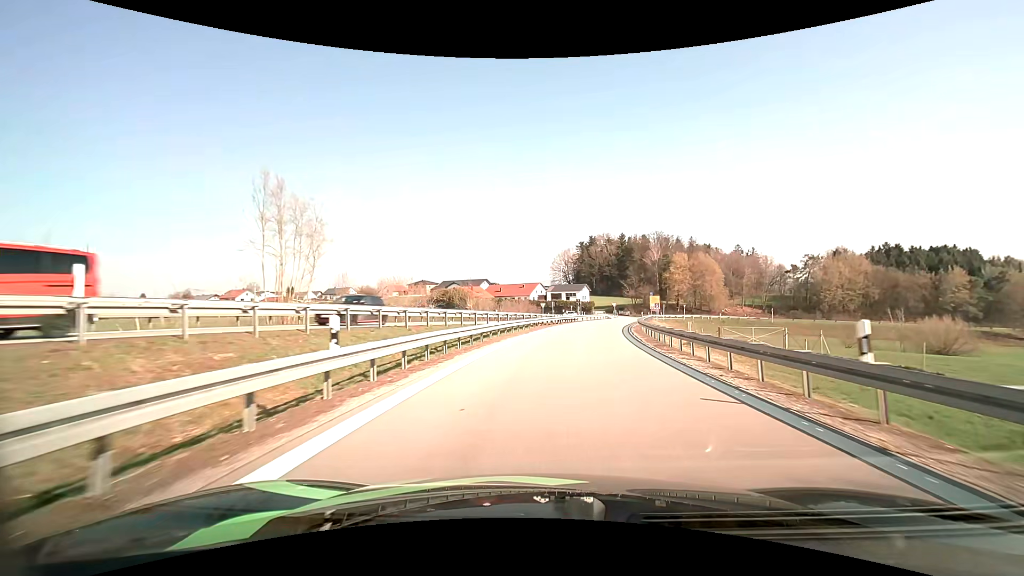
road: motorway_link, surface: asphalt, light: Day
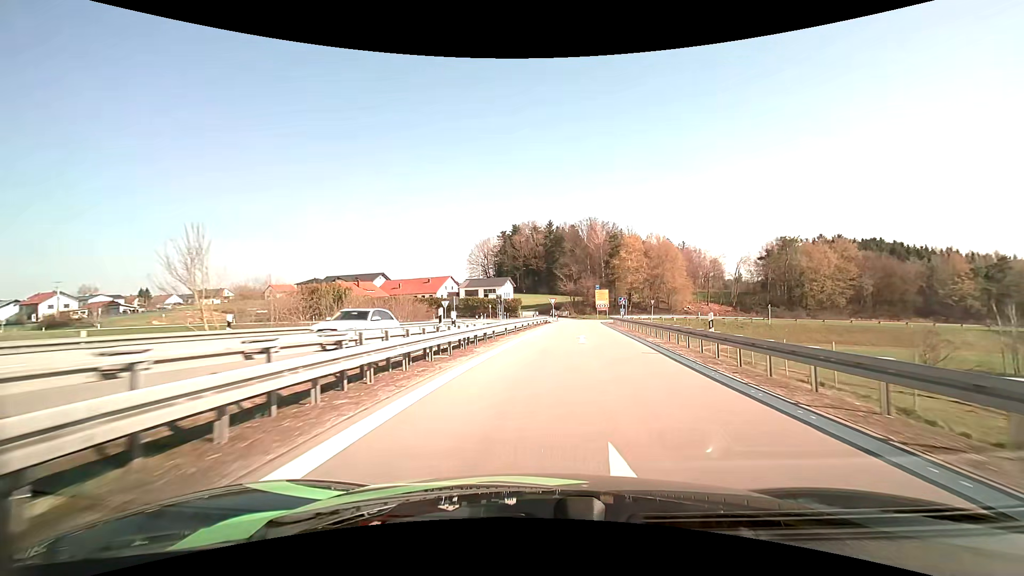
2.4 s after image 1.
(+3.1, +38.1) m; +9°
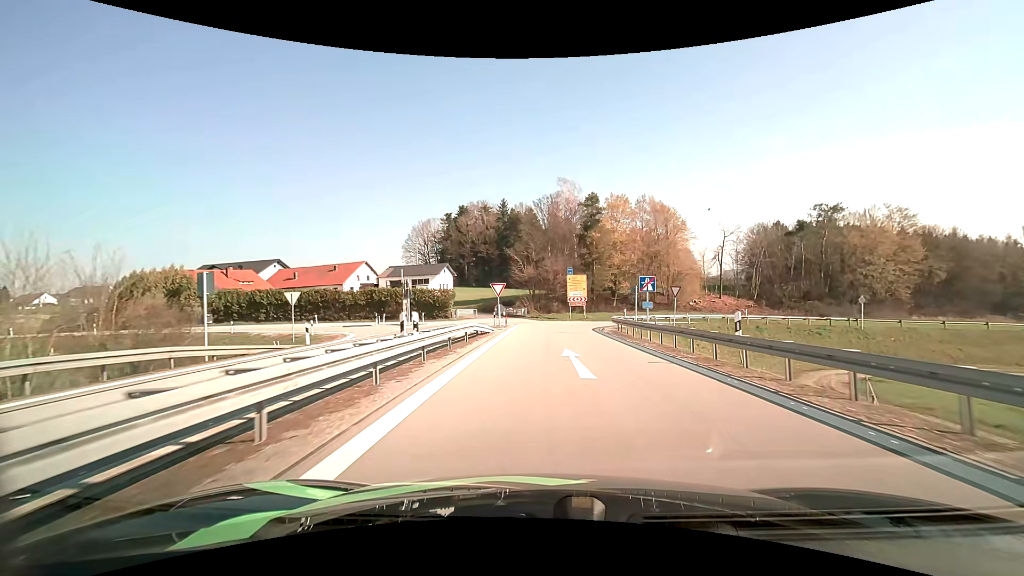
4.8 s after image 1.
(+1.7, +33.2) m; +5°
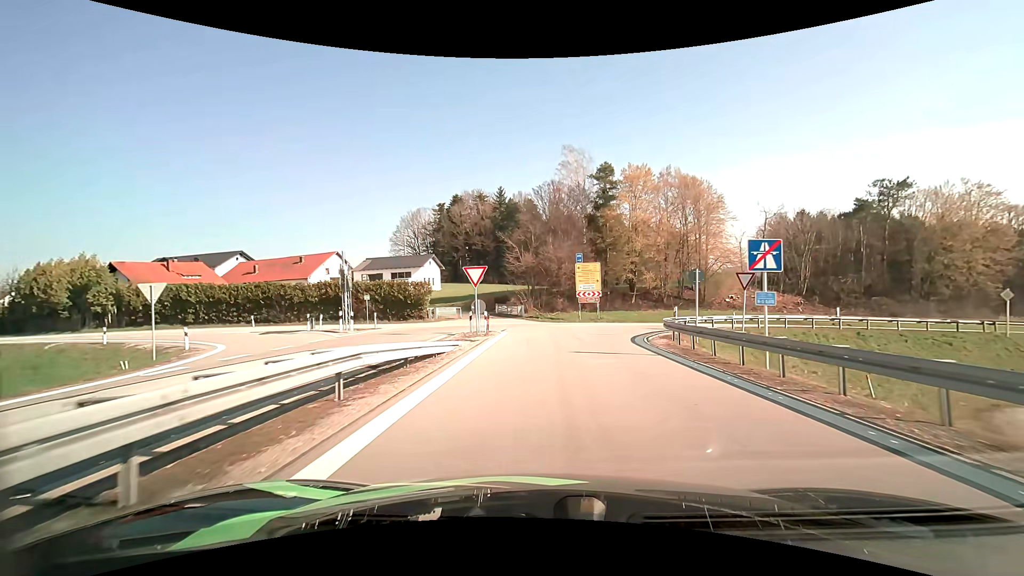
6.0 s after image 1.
(0.0, +13.6) m; 0°
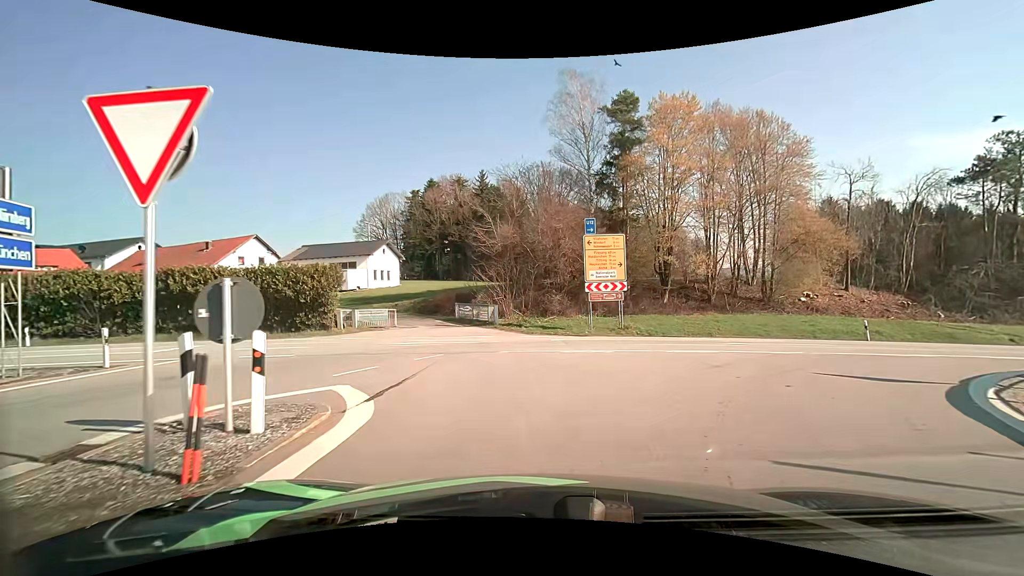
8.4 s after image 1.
(+0.2, +19.3) m; +1°
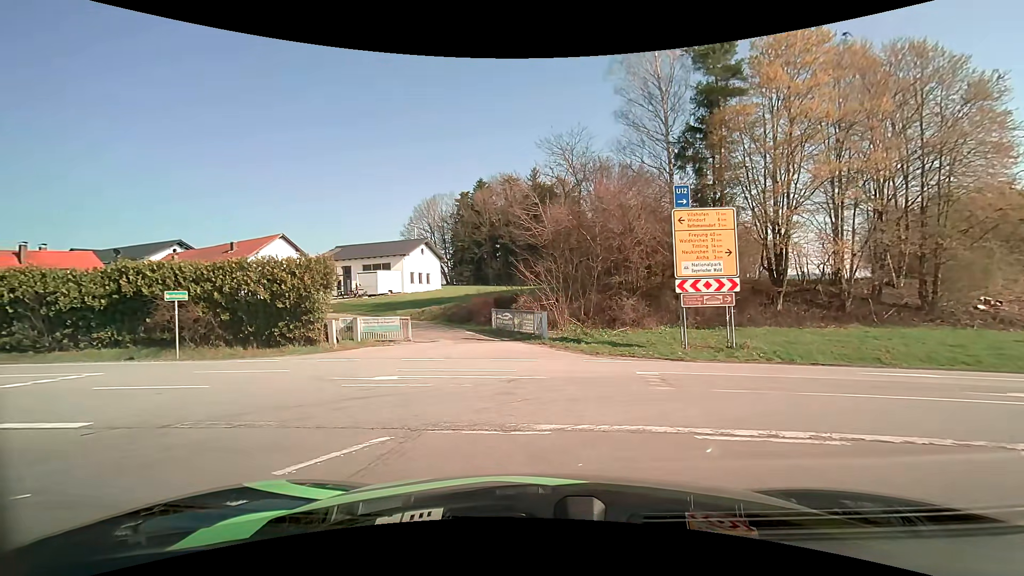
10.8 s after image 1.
(-0.2, +8.4) m; -6°
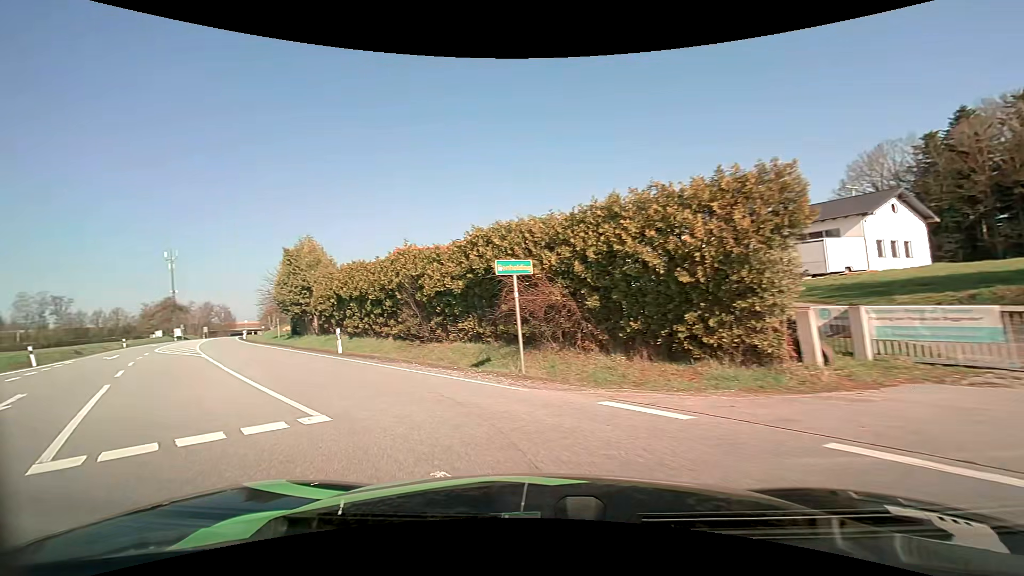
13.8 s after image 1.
(-4.7, +12.0) m; -43°
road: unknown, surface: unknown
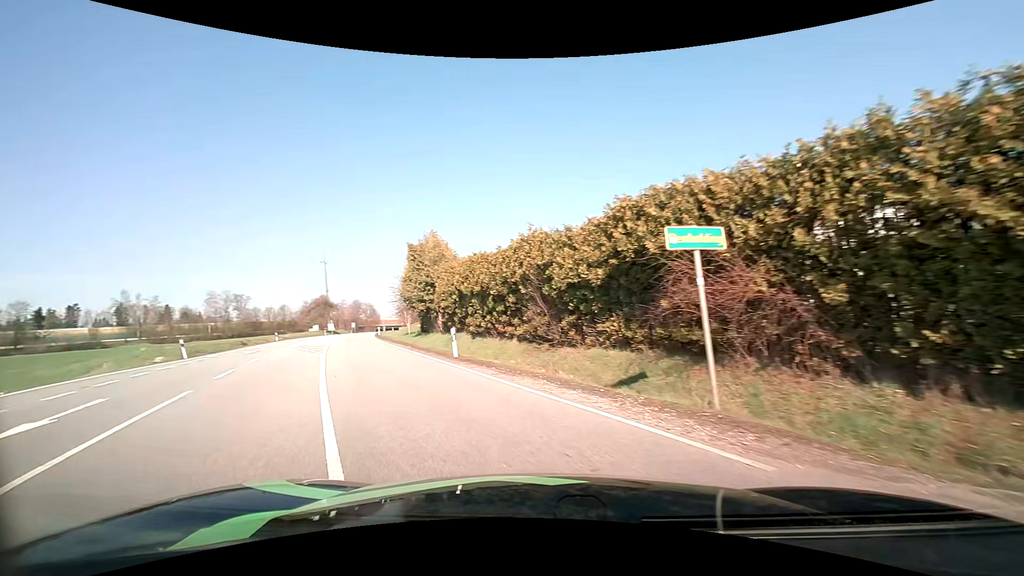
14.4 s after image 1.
(-0.5, +4.2) m; -14°
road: primary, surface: asphalt
(-2, +10) (-6, +19) (-10, +28) (-14, +37) (-18, +46) (-22, +55) (-26, +65) (-29, +74) (-33, +84) (-36, +93) m
